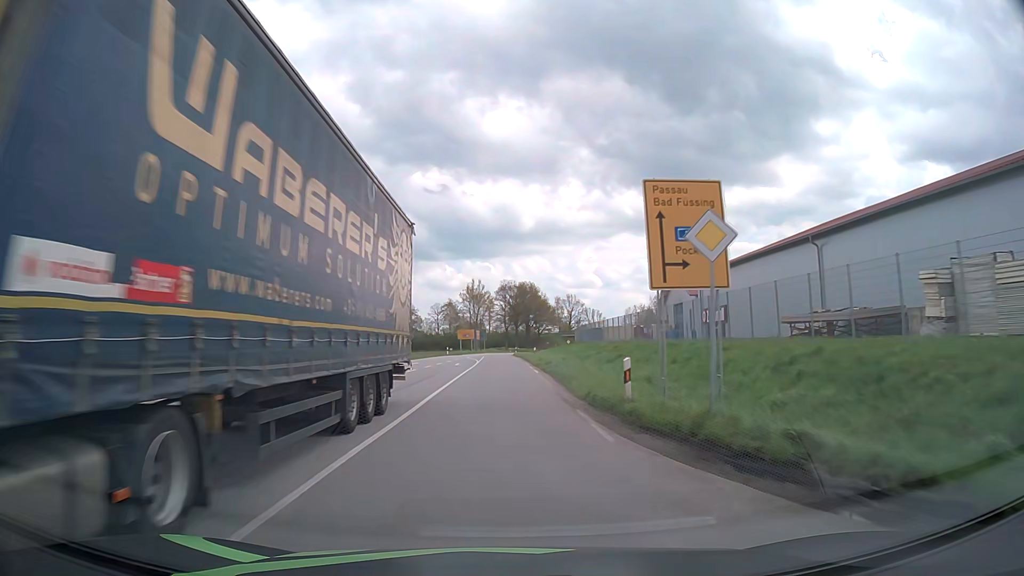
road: tertiary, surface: asphalt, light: Day
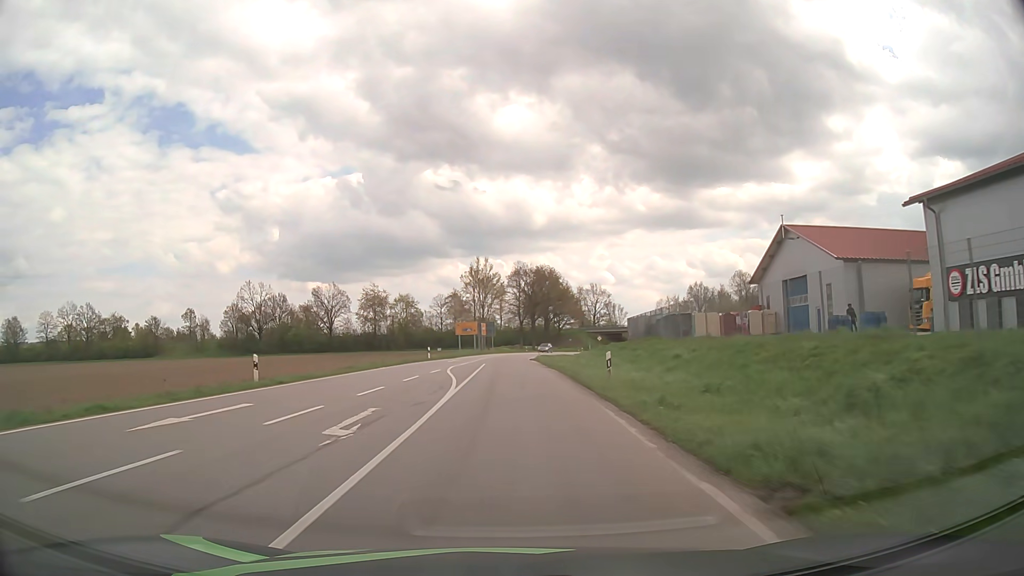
(-0.4, +32.5) m; -1°
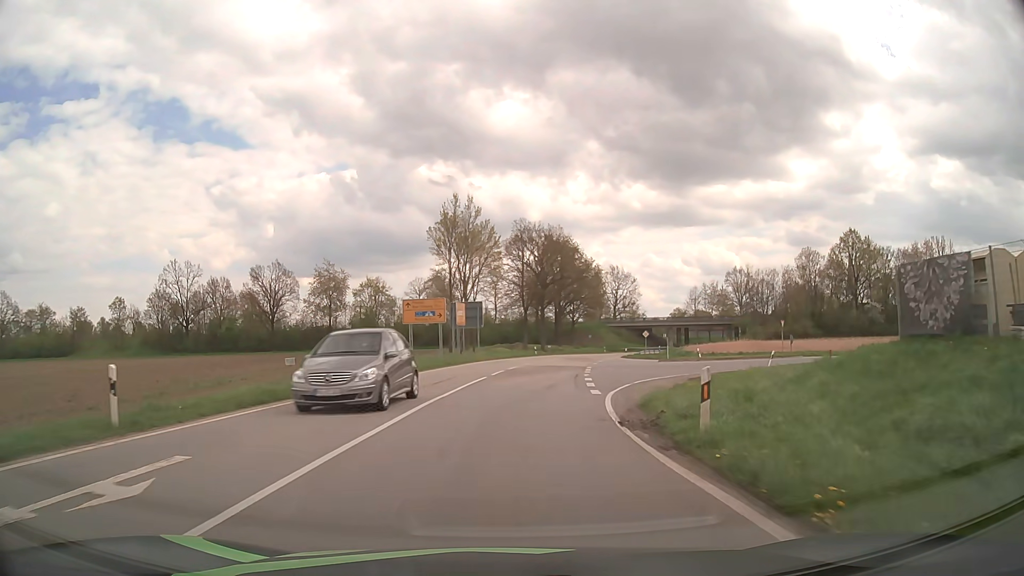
(-0.2, +43.6) m; 0°
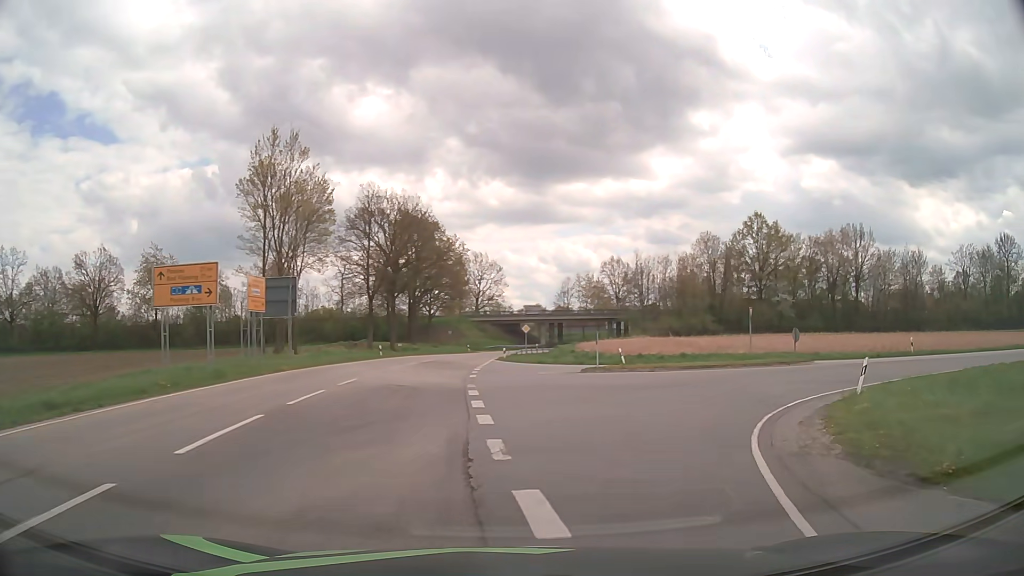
(+1.2, +18.6) m; +11°
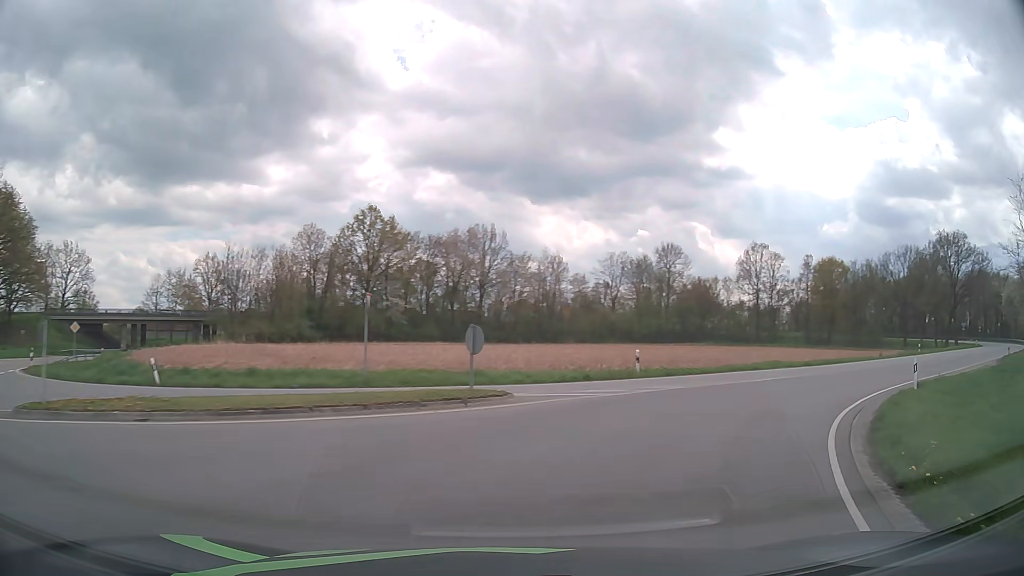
(+4.3, +15.0) m; +34°
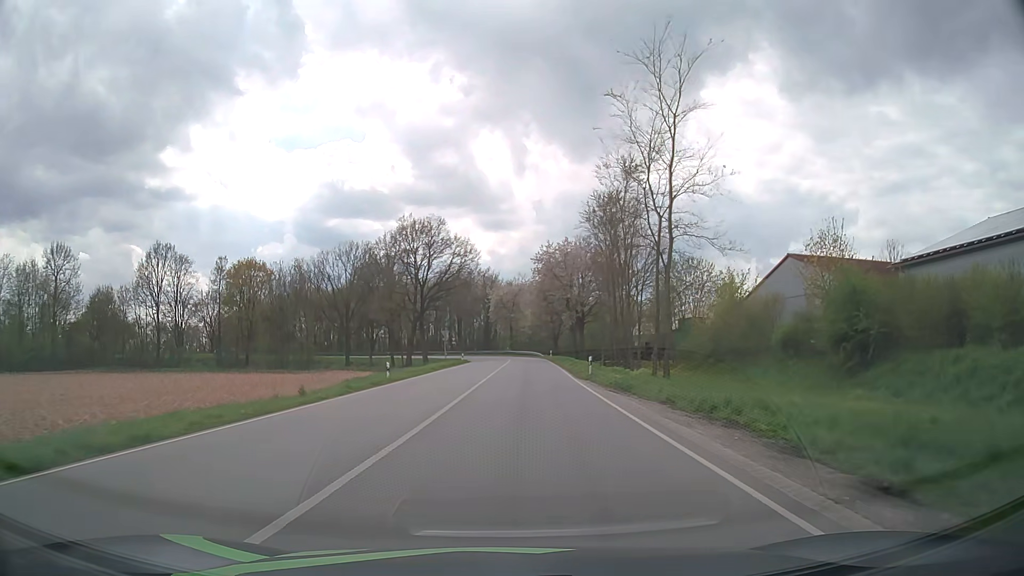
(+16.4, +26.6) m; +50°
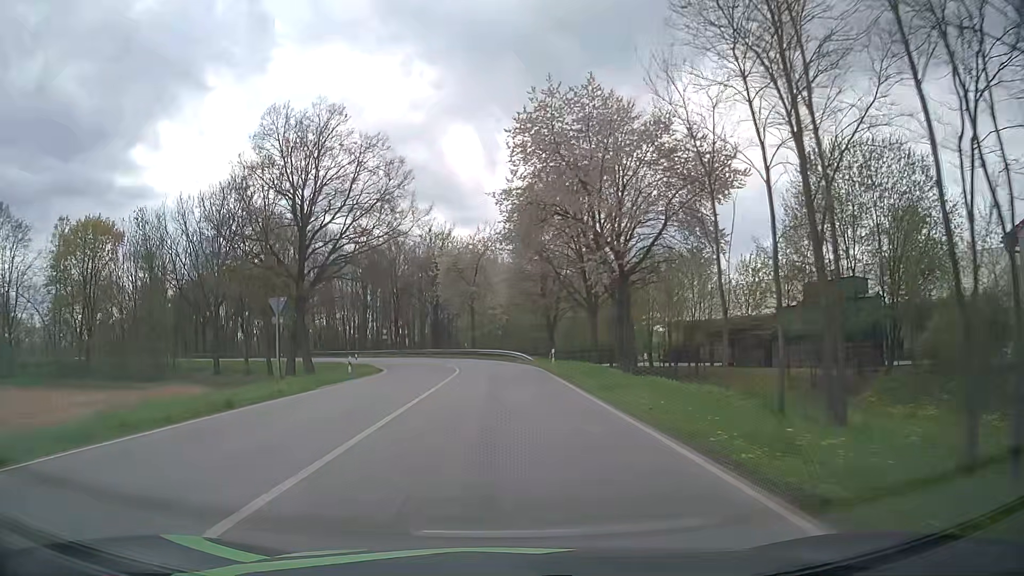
(+1.5, +44.8) m; +2°
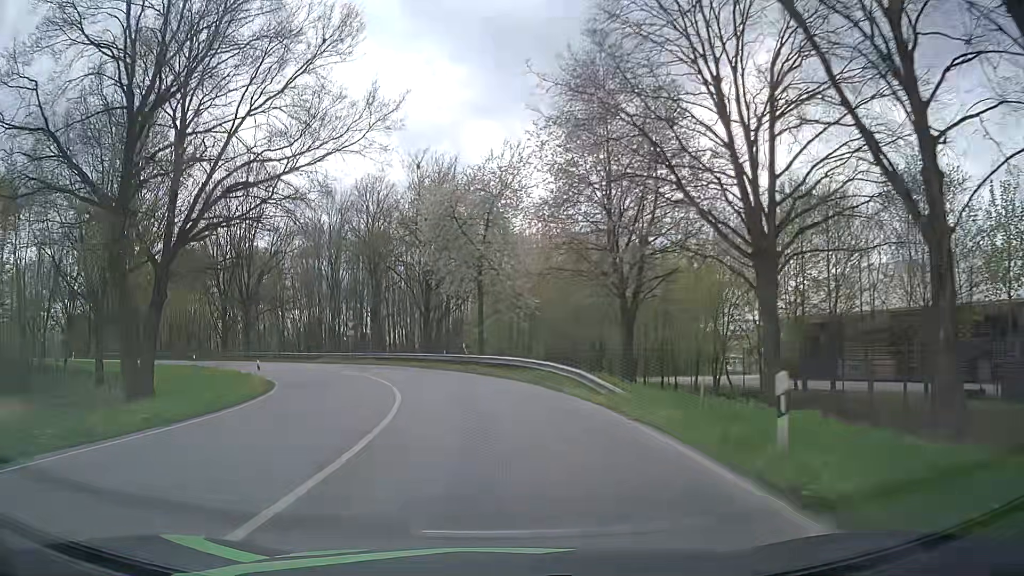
(-0.2, +27.0) m; -2°
(0, +10) (-1, +20) (-4, +30) (-8, +39) (-13, +47) (-20, +54) (-29, +59) (-38, +63) (-48, +66) (-57, +68) m
